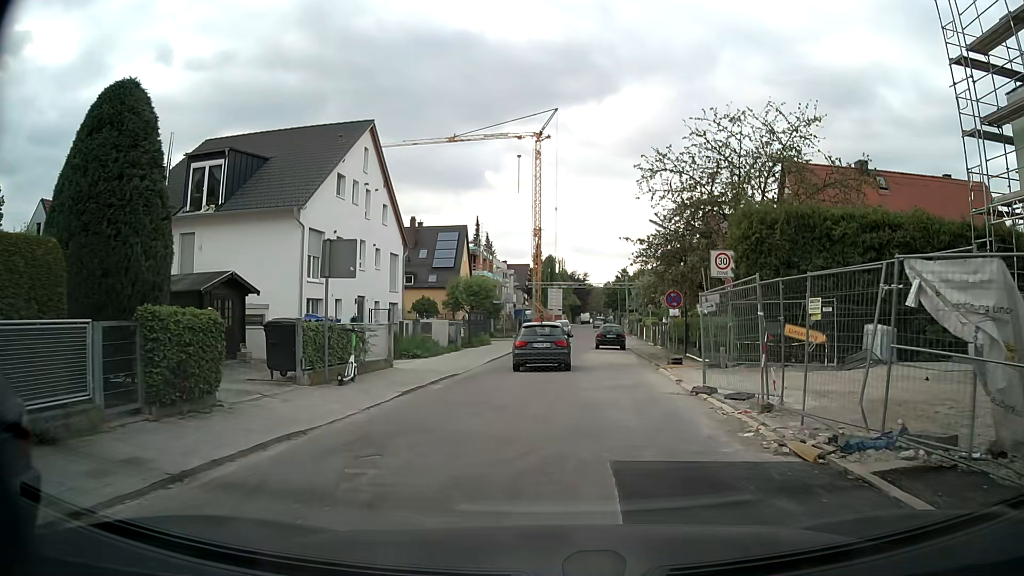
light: Day
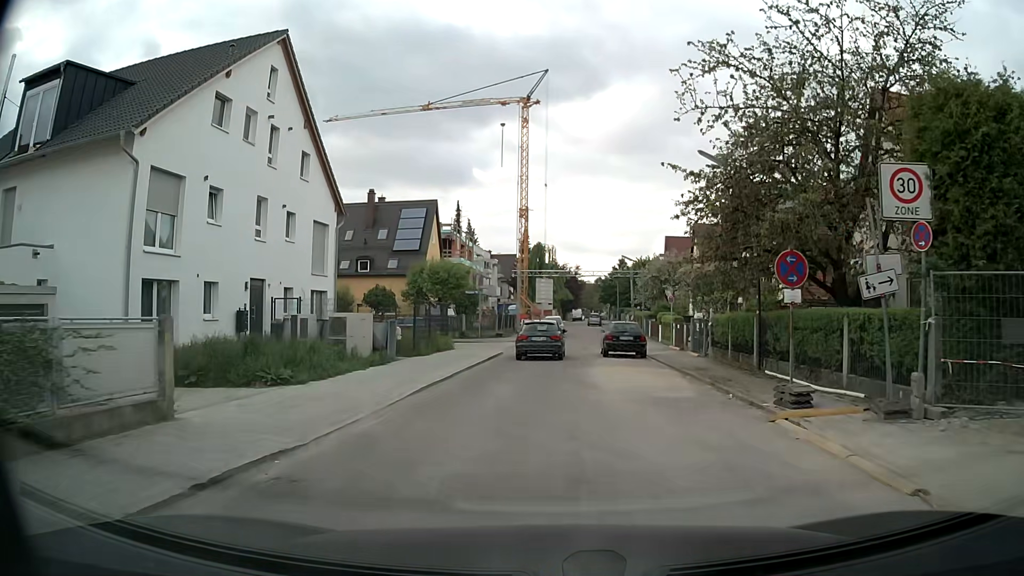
(+0.1, +12.3) m; +1°
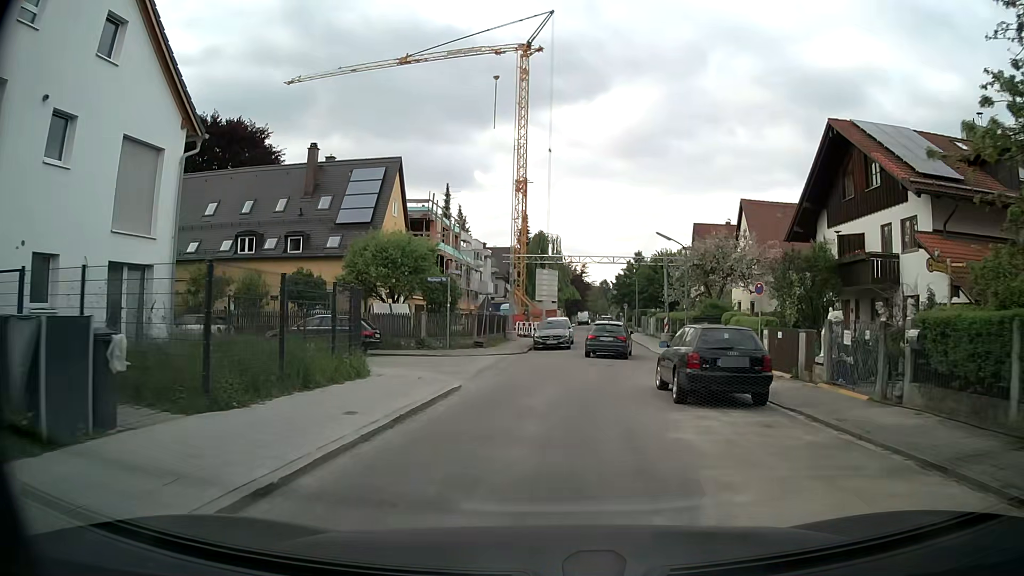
(-0.2, +14.9) m; -1°
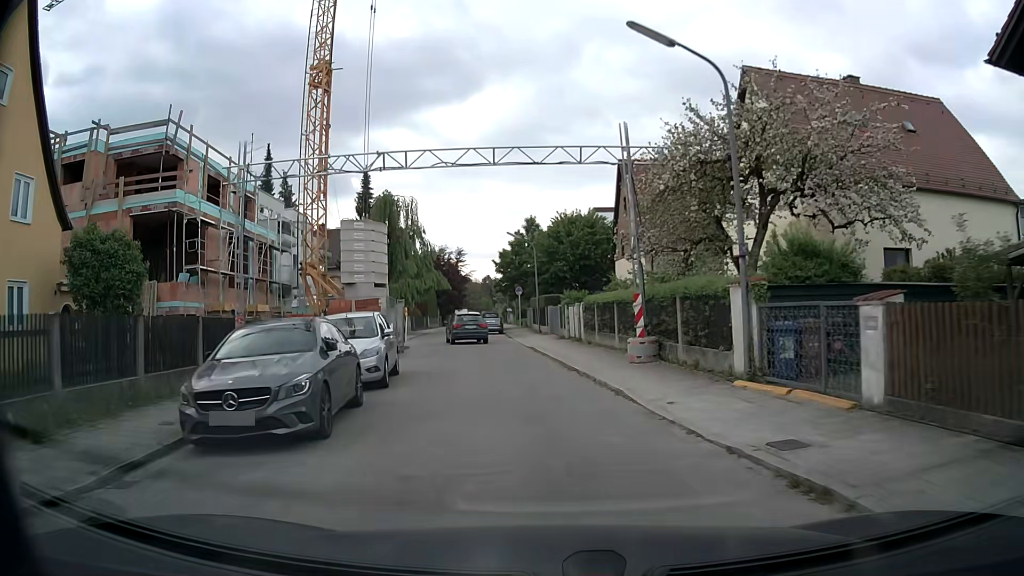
(+2.2, +25.1) m; +9°
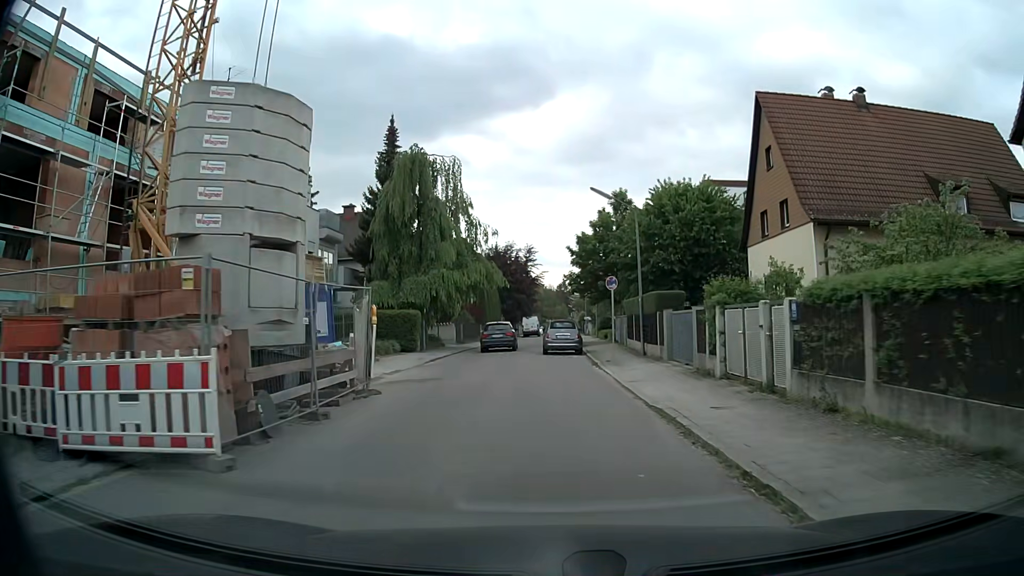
(-1.0, +15.9) m; -6°
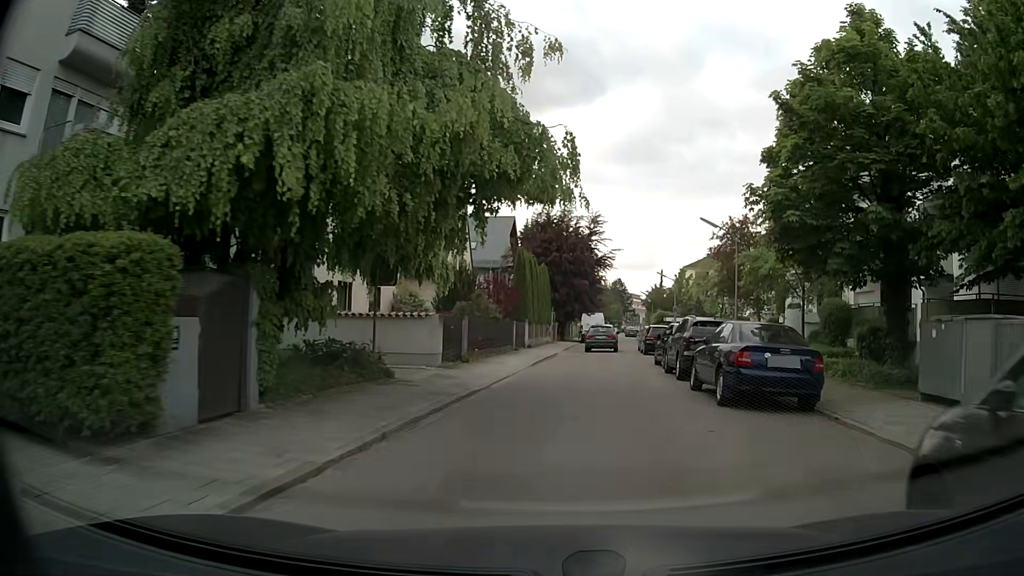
(-2.0, +27.0) m; -4°
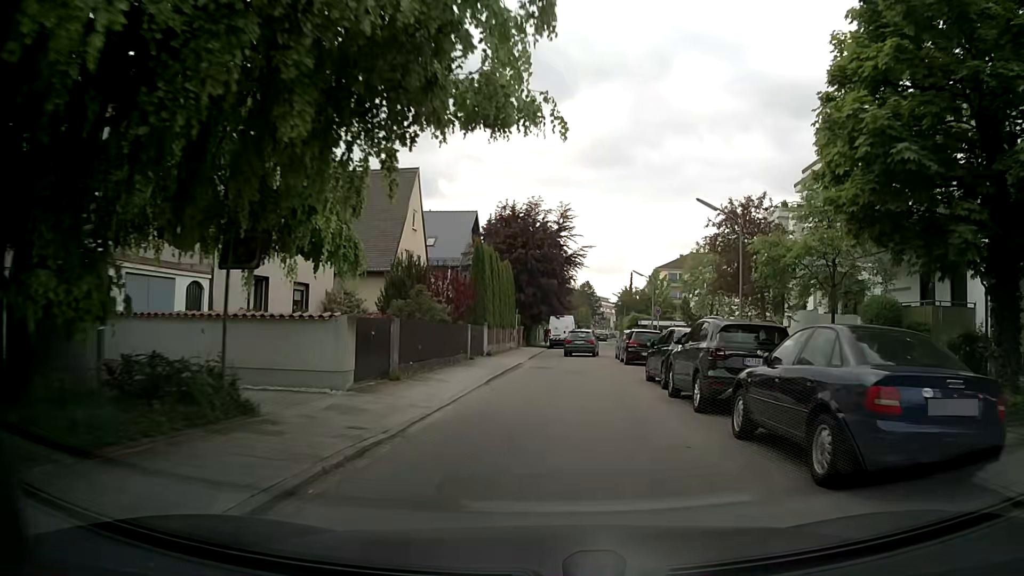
(+0.1, +5.5) m; +3°
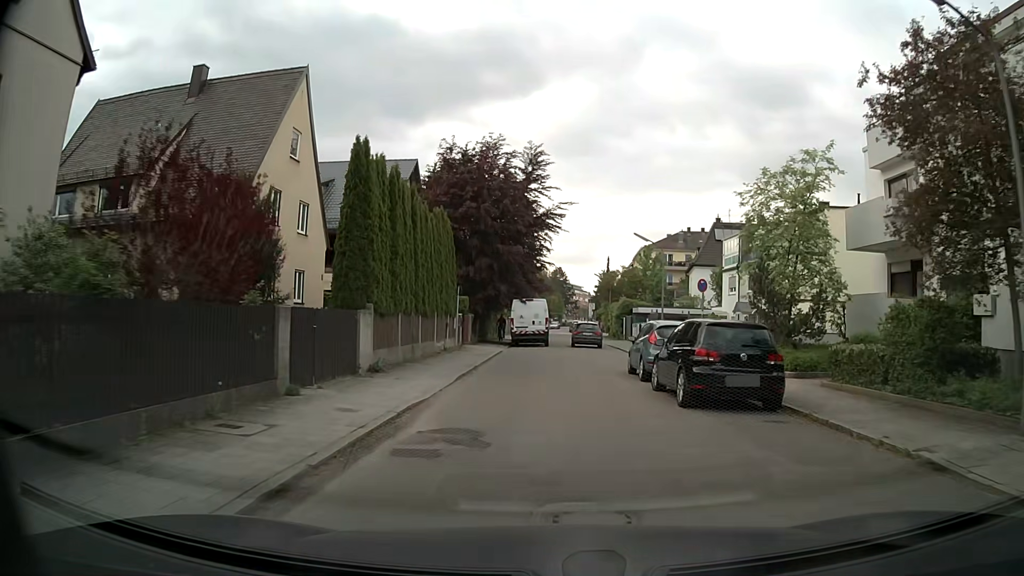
(+0.3, +16.7) m; +2°
(0, +10) (0, +20) (+1, +30) (+2, +40) (+2, +50) (+2, +60) (+2, +70) (+2, +80) (+1, +90) (+1, +100) m
